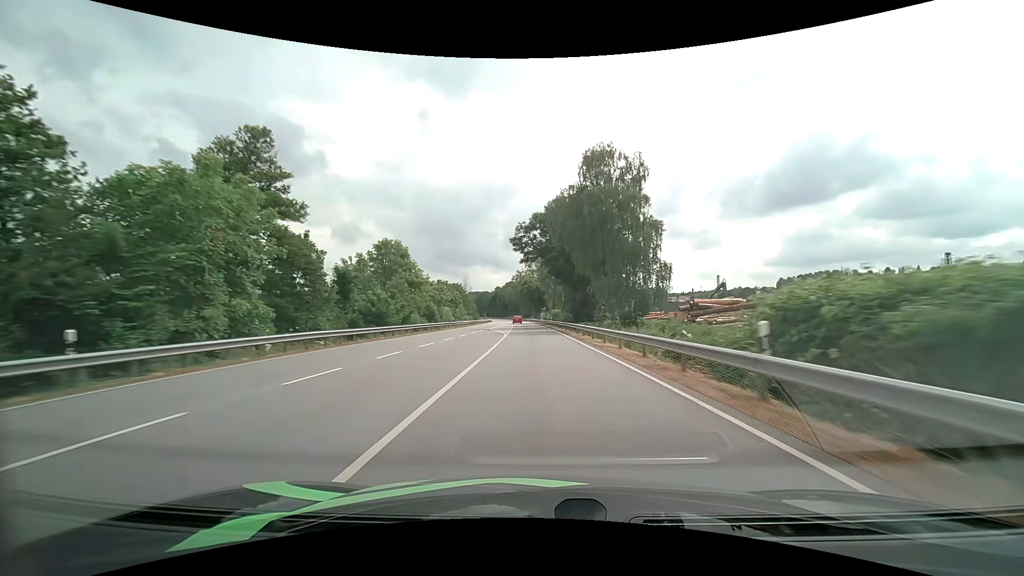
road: primary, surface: asphalt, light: Day
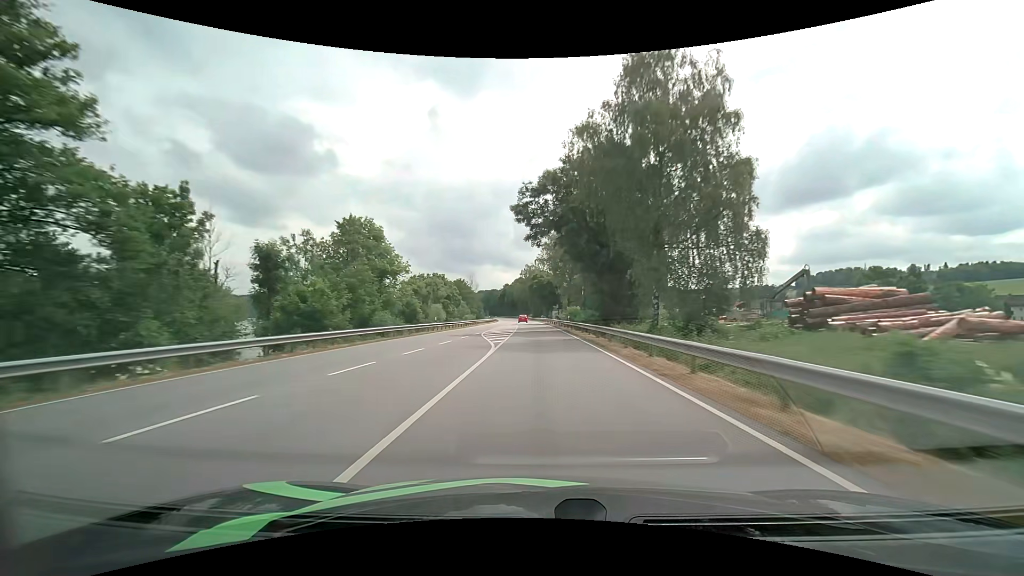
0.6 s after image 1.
(-0.2, +16.7) m; -1°
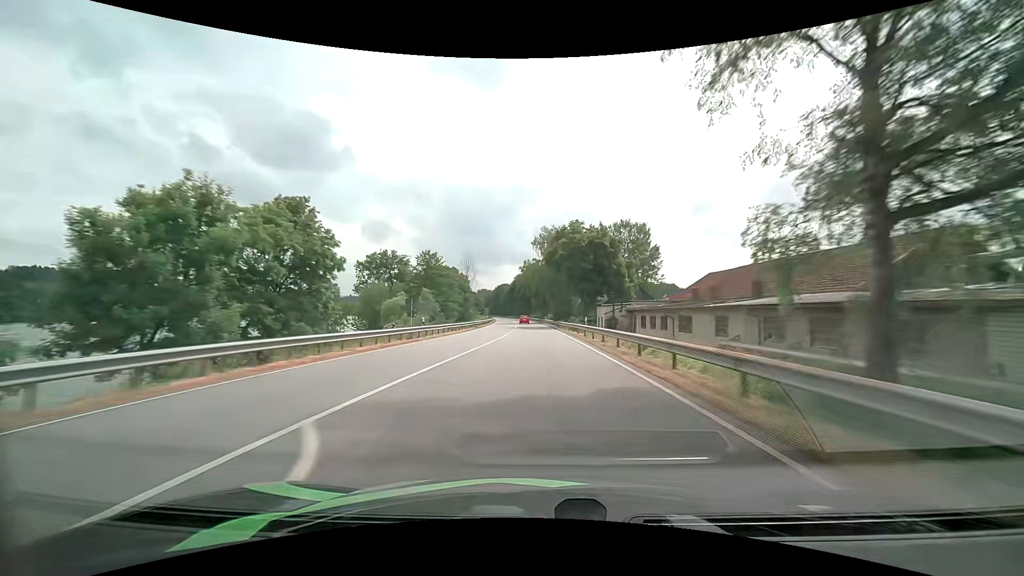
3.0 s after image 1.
(-1.5, +67.2) m; -2°
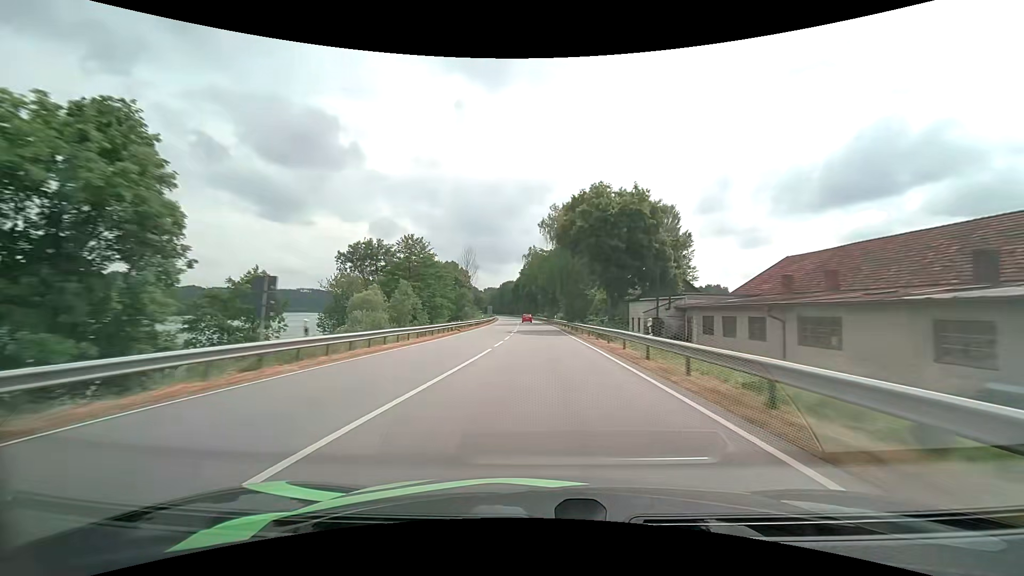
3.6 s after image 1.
(-0.1, +16.9) m; -1°
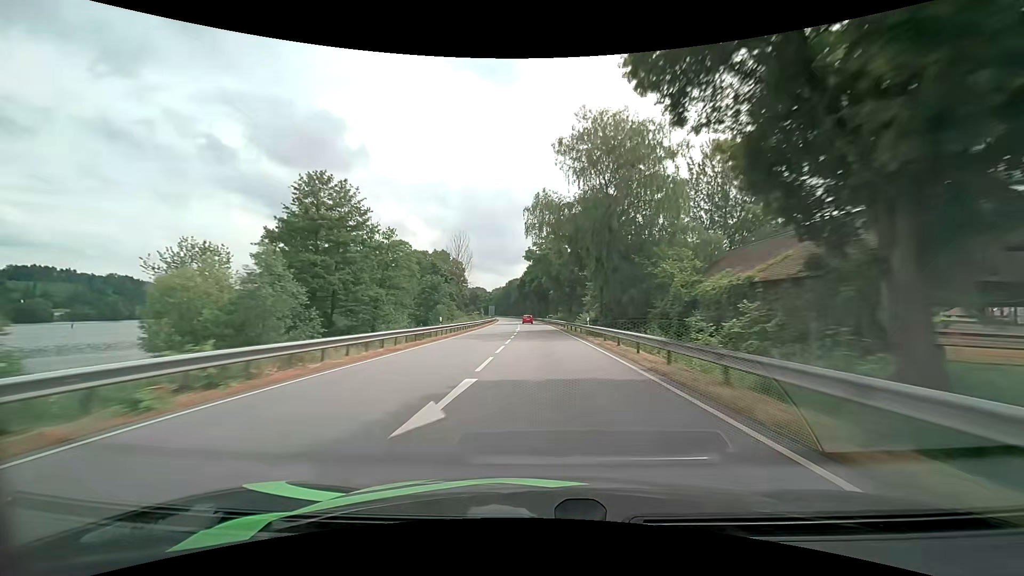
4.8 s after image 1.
(-0.3, +34.1) m; -1°
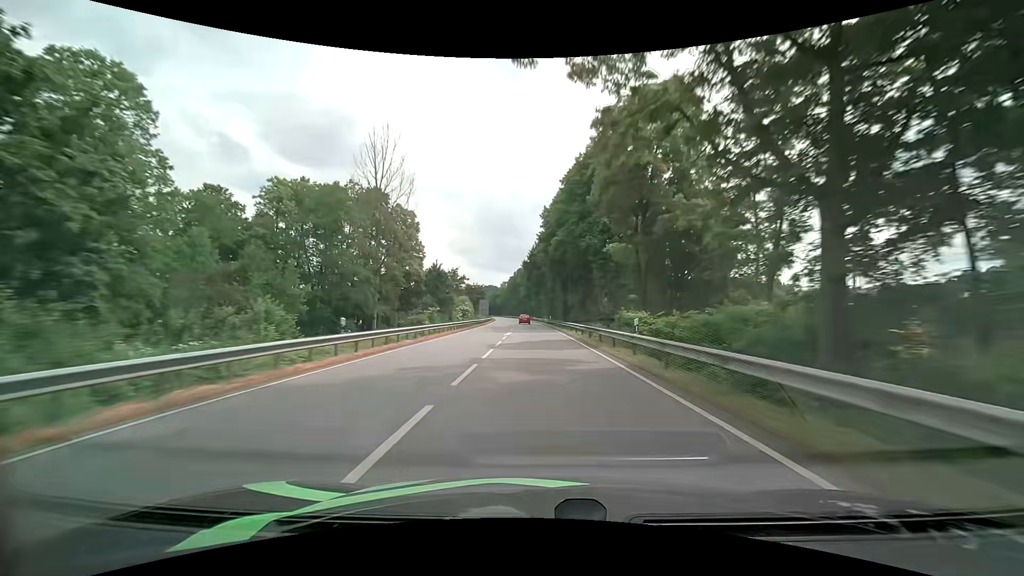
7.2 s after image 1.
(-1.0, +68.8) m; -2°
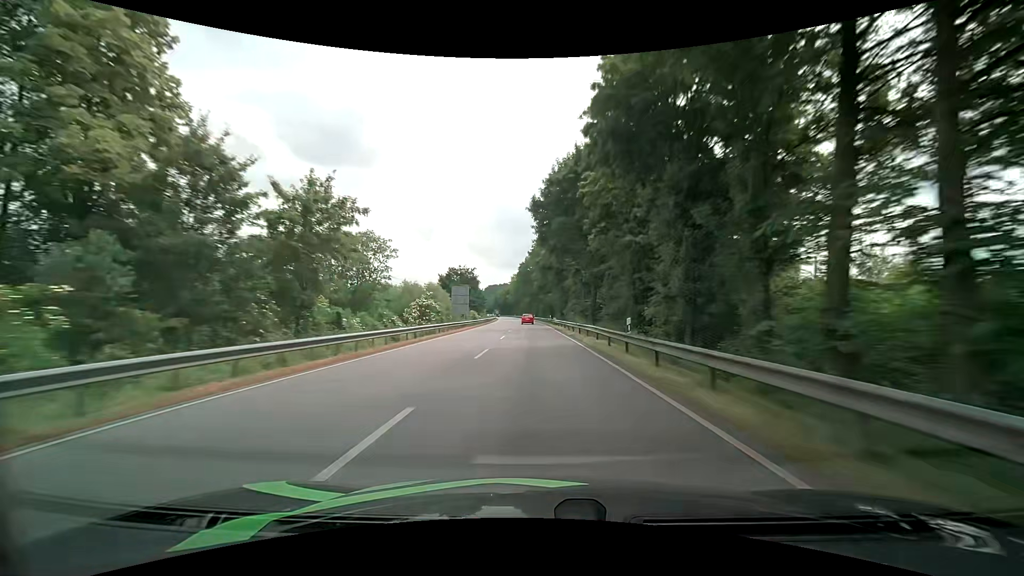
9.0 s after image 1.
(-0.9, +51.7) m; -2°
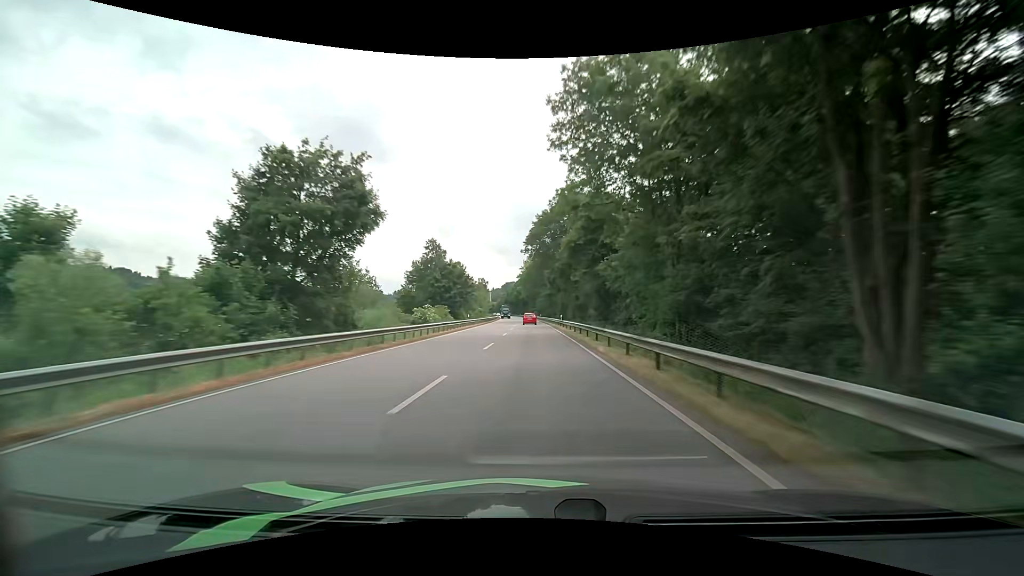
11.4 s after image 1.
(-1.1, +68.8) m; -2°
(0, +10) (0, +20) (0, +30) (0, +40) (-1, +50) (-1, +60) (-1, +70) (-2, +80) (-2, +90) (-3, +100) m
